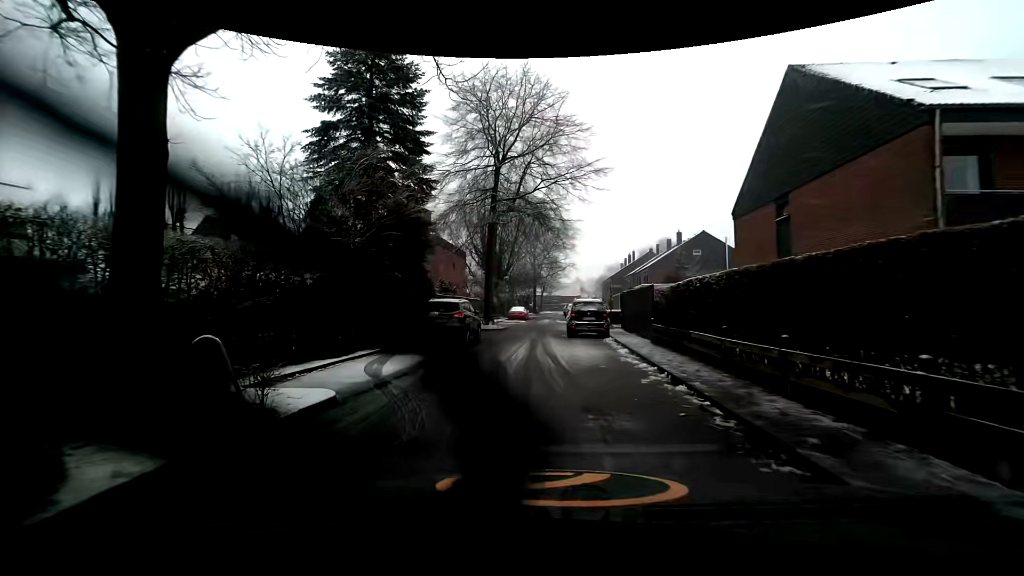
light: Day
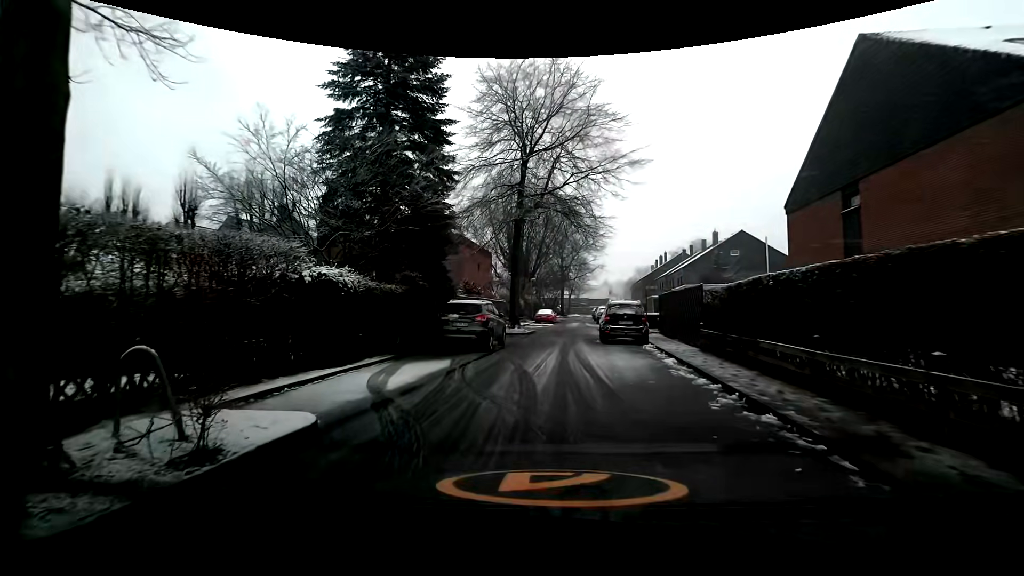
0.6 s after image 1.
(-0.1, +1.8) m; -5°
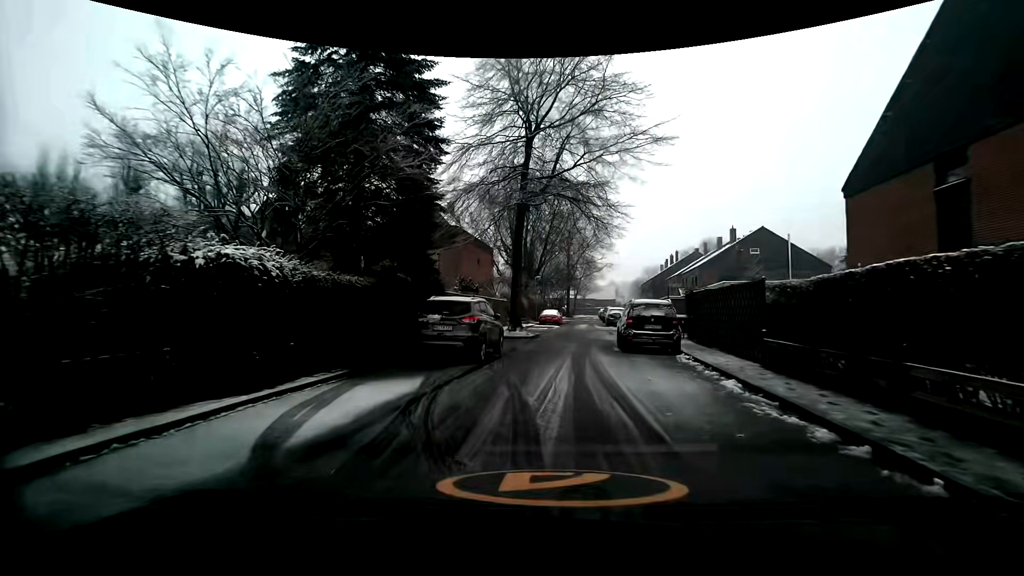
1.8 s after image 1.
(0.0, +3.7) m; 0°
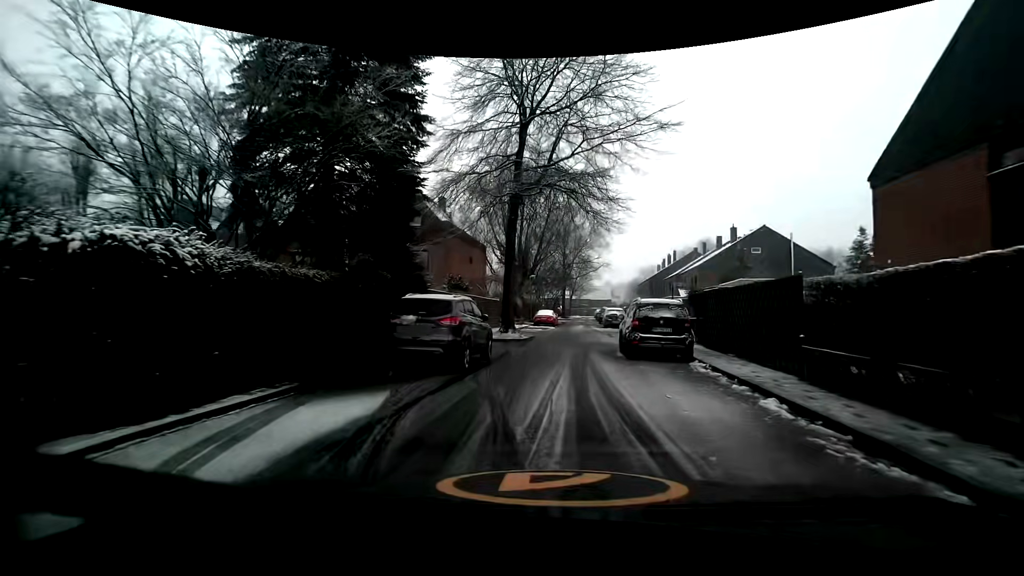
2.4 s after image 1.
(0.0, +1.9) m; -1°
